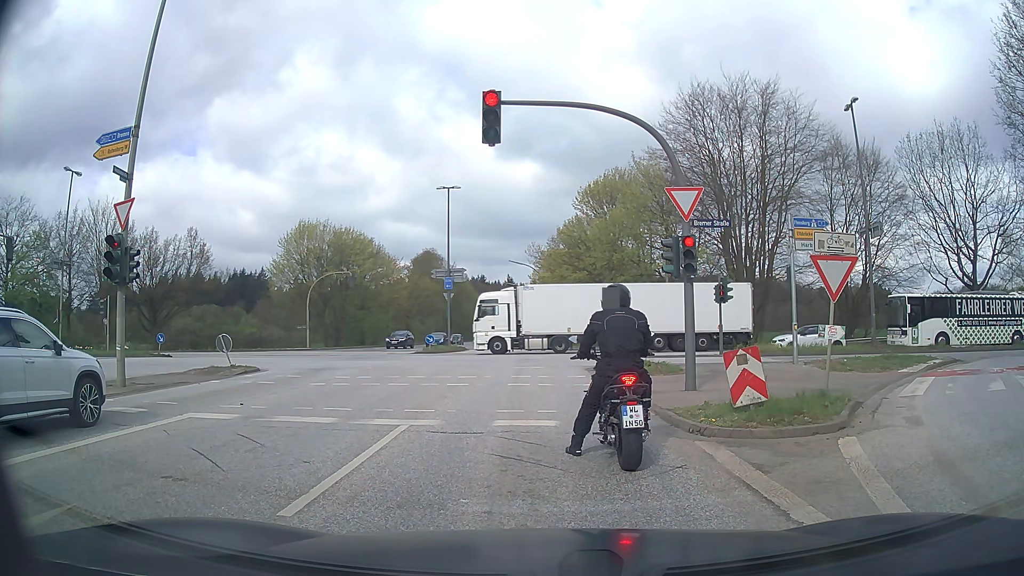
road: secondary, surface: asphalt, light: Day
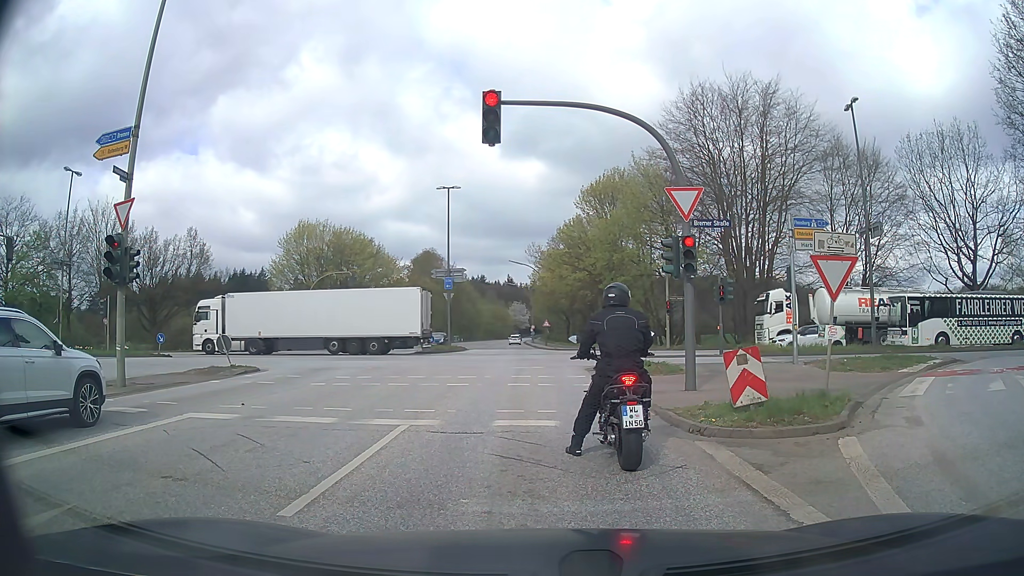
(0.0, 0.0) m; 0°
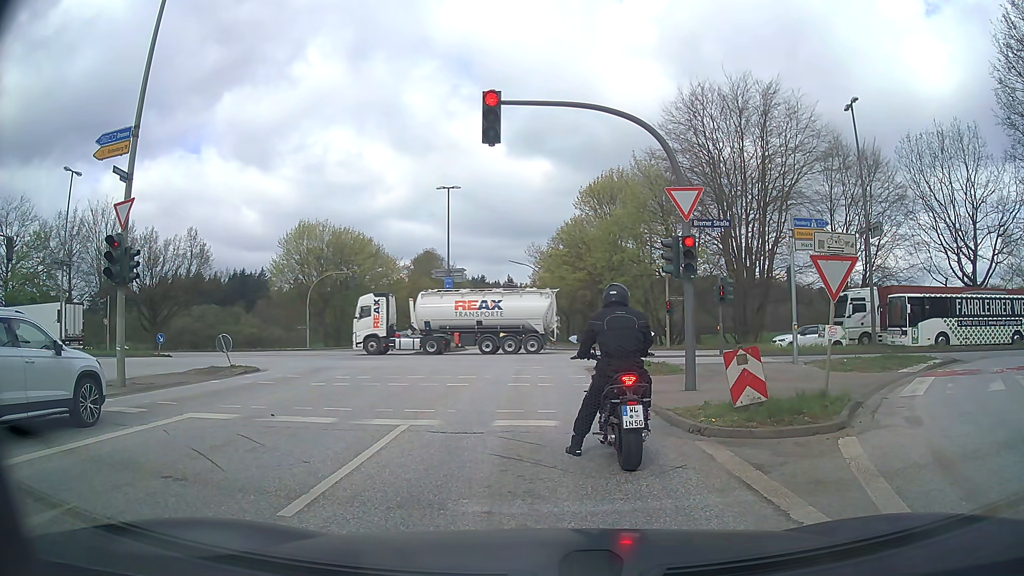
(0.0, 0.0) m; 0°
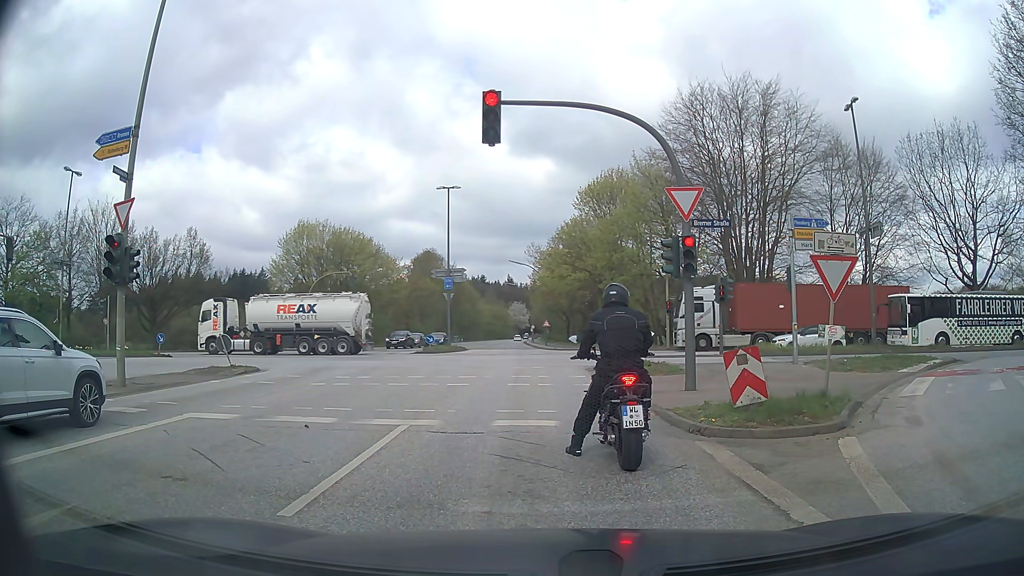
(0.0, 0.0) m; 0°
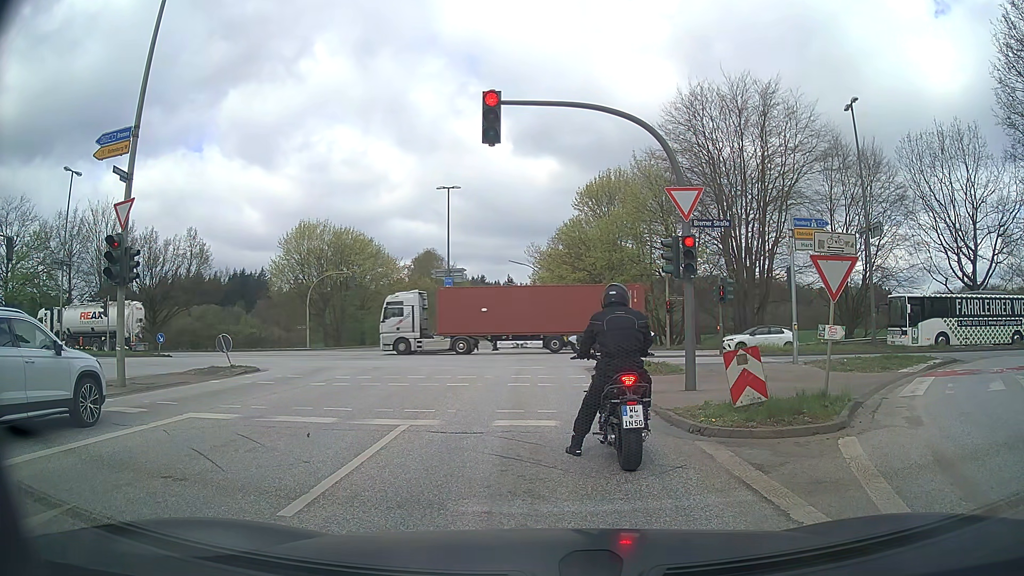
(0.0, 0.0) m; 0°
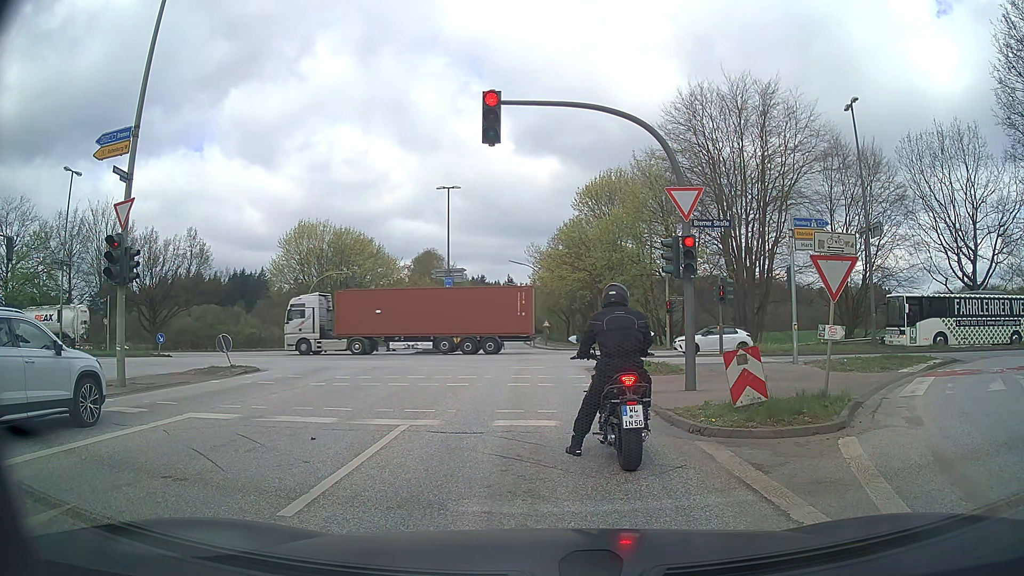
(0.0, 0.0) m; 0°
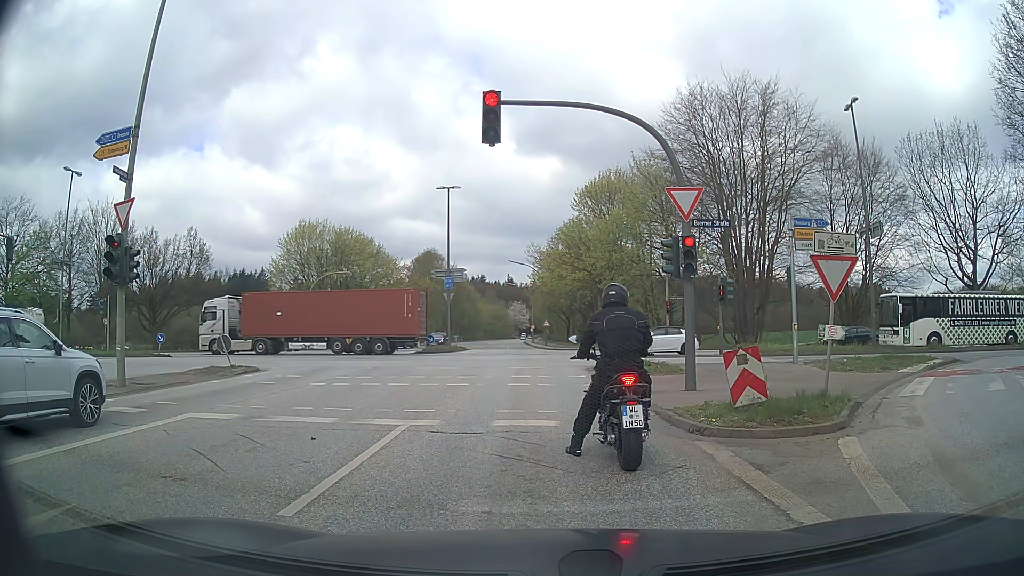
(0.0, 0.0) m; 0°
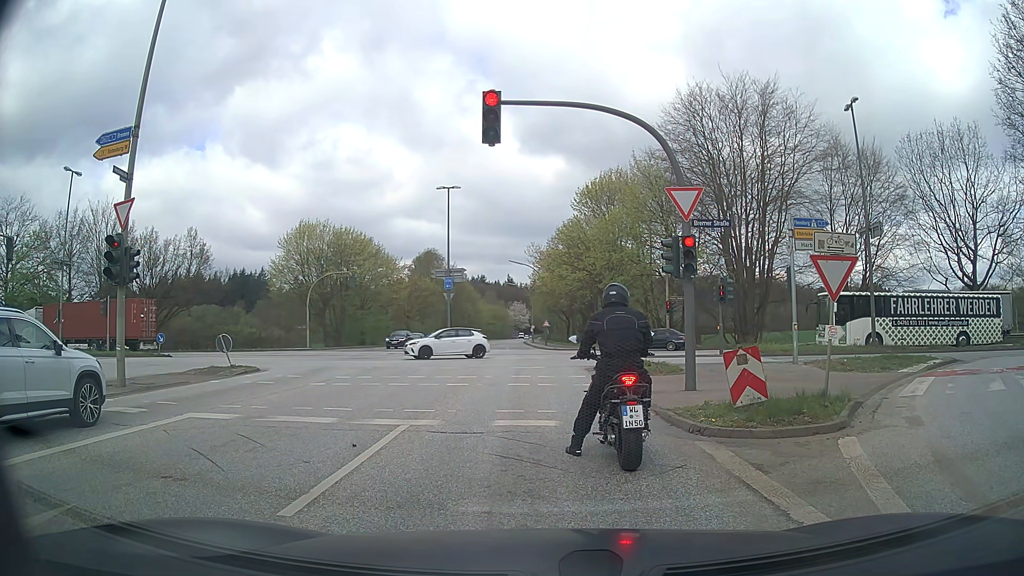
(0.0, 0.0) m; 0°
